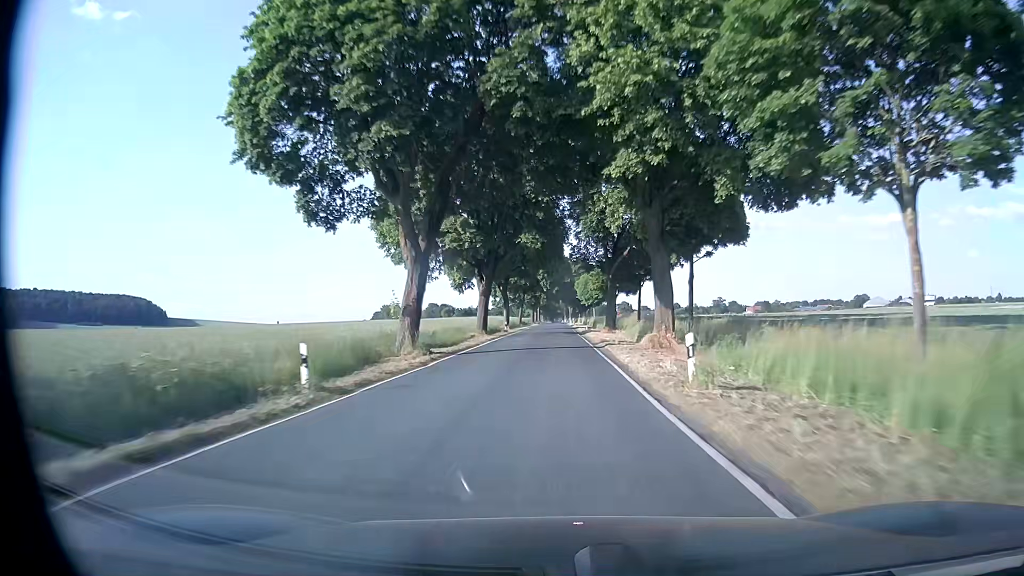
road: secondary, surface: asphalt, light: Day
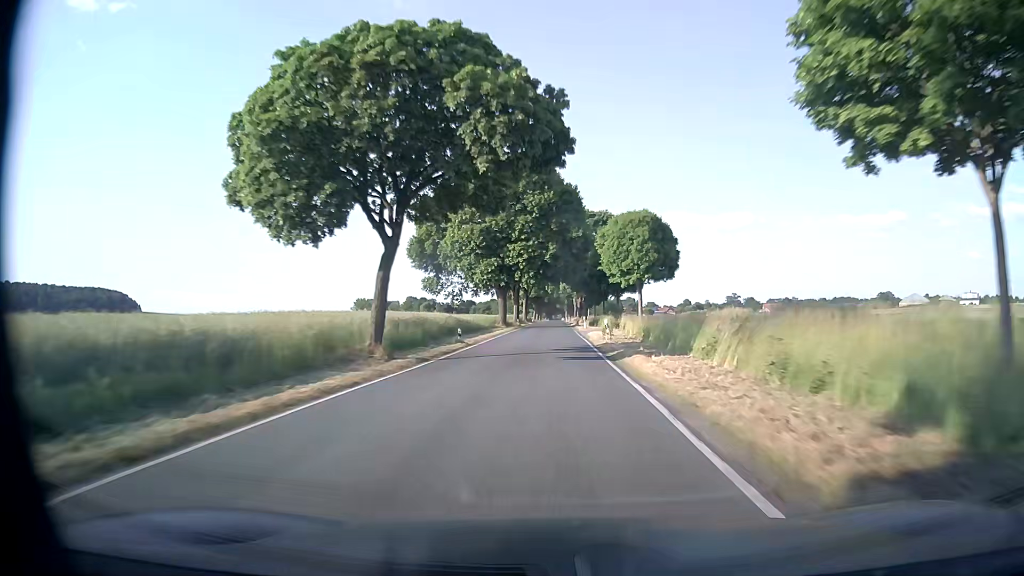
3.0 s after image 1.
(+0.3, +79.1) m; 0°
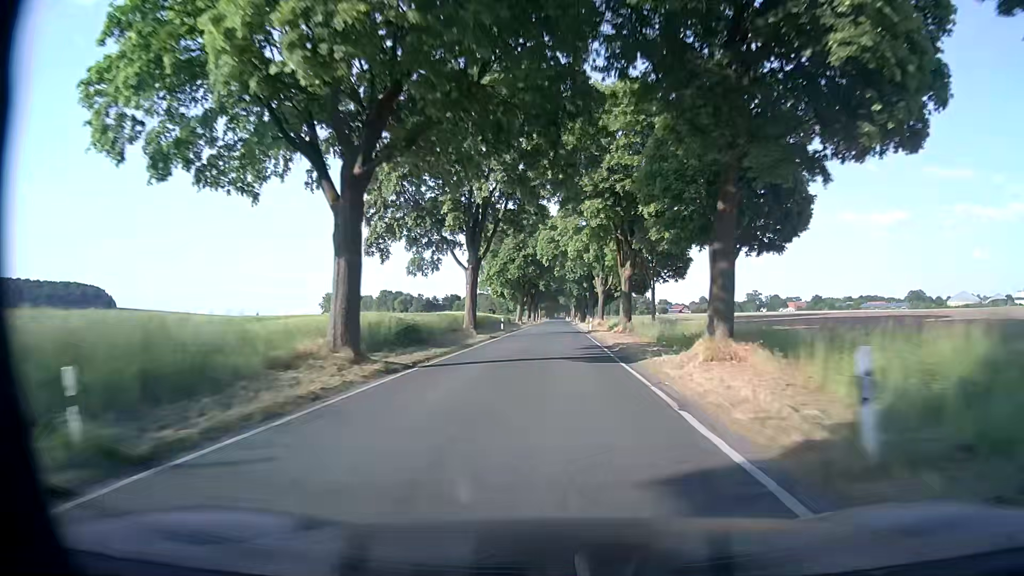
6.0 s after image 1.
(-0.2, +79.2) m; 0°
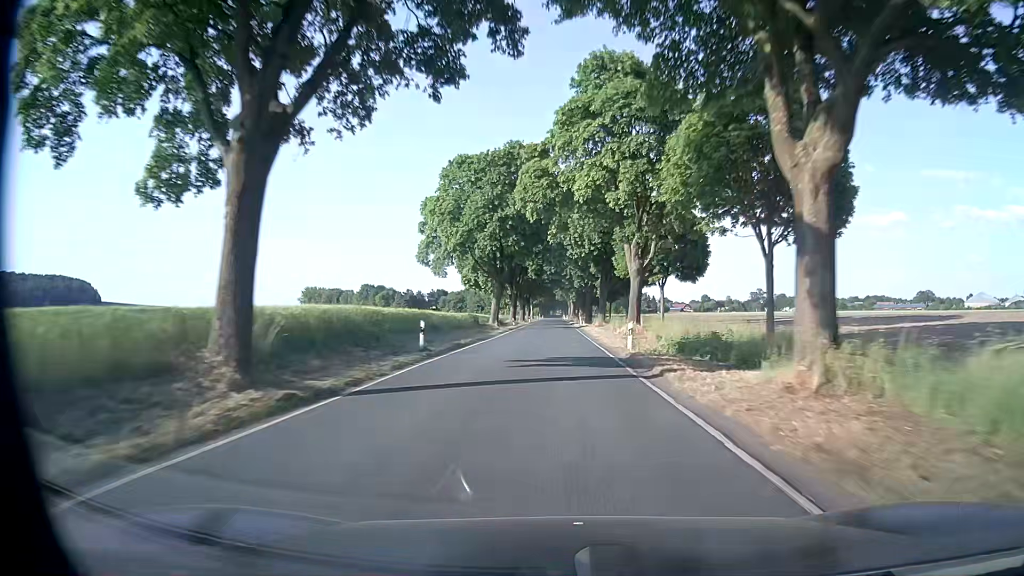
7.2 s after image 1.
(0.0, +31.7) m; 0°
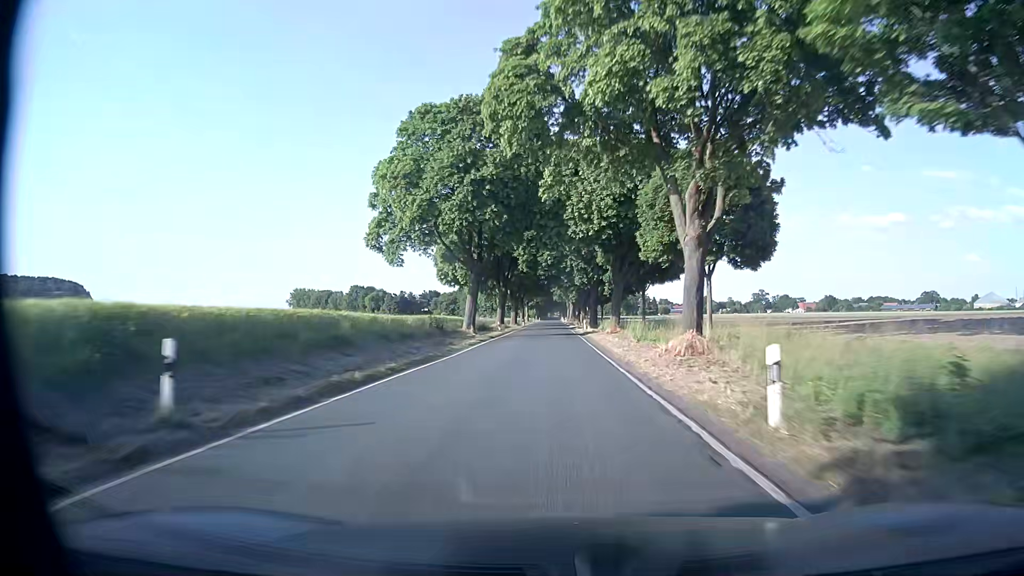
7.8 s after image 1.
(+0.1, +15.9) m; +1°
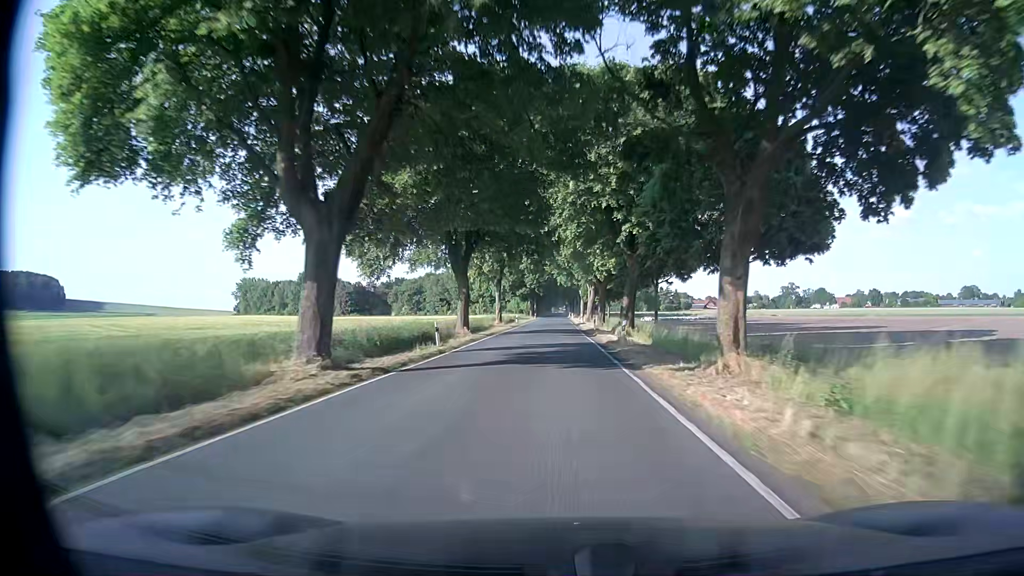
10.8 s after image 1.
(-0.2, +79.6) m; 0°
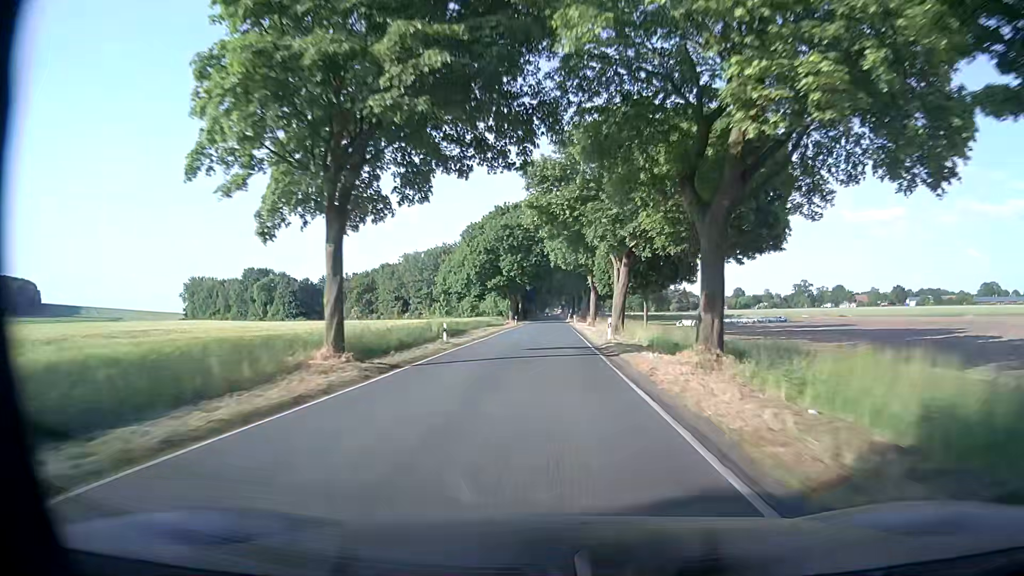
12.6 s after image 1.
(0.0, +47.8) m; 0°
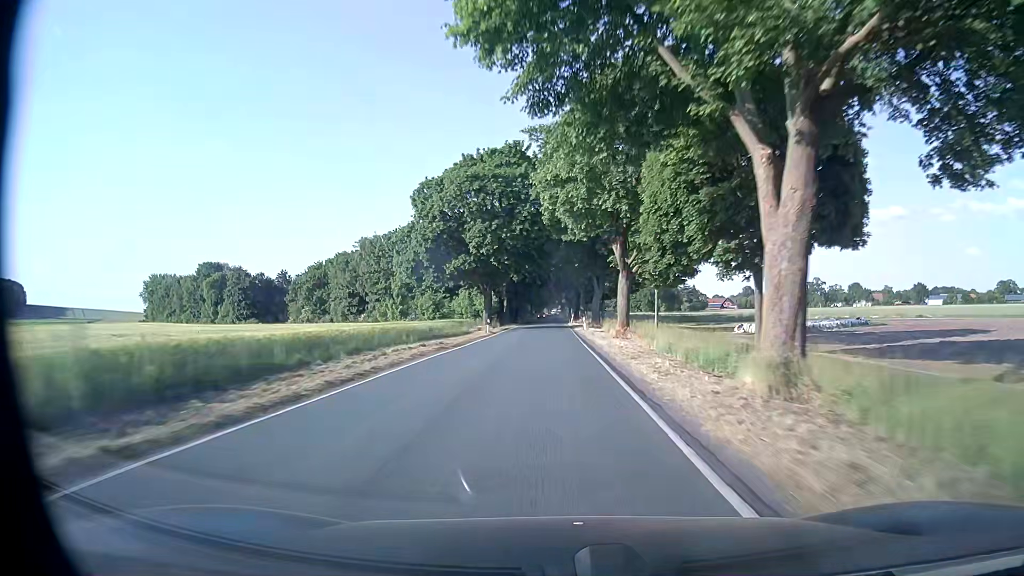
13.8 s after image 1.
(-0.1, +31.9) m; -1°
(0, +10) (0, +20) (0, +30) (0, +40) (0, +50) (0, +60) (0, +70) (0, +80) (0, +90) (+1, +100) m
